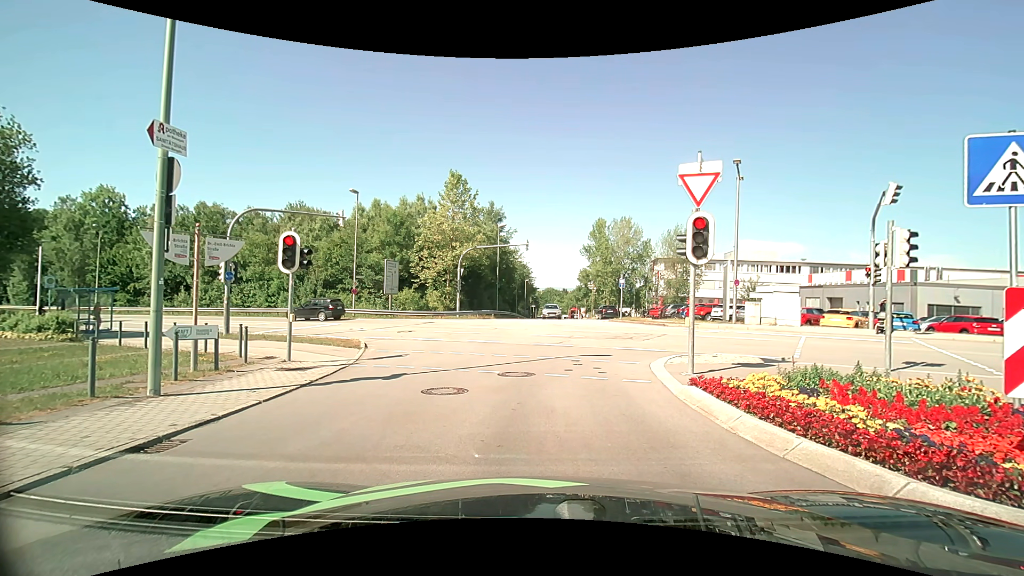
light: Day
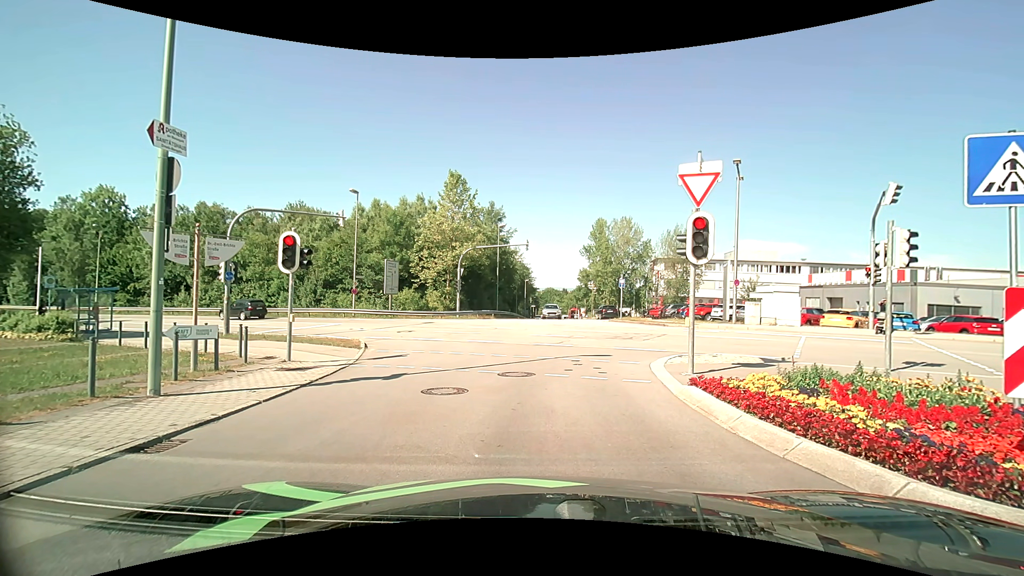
(0.0, 0.0) m; 0°
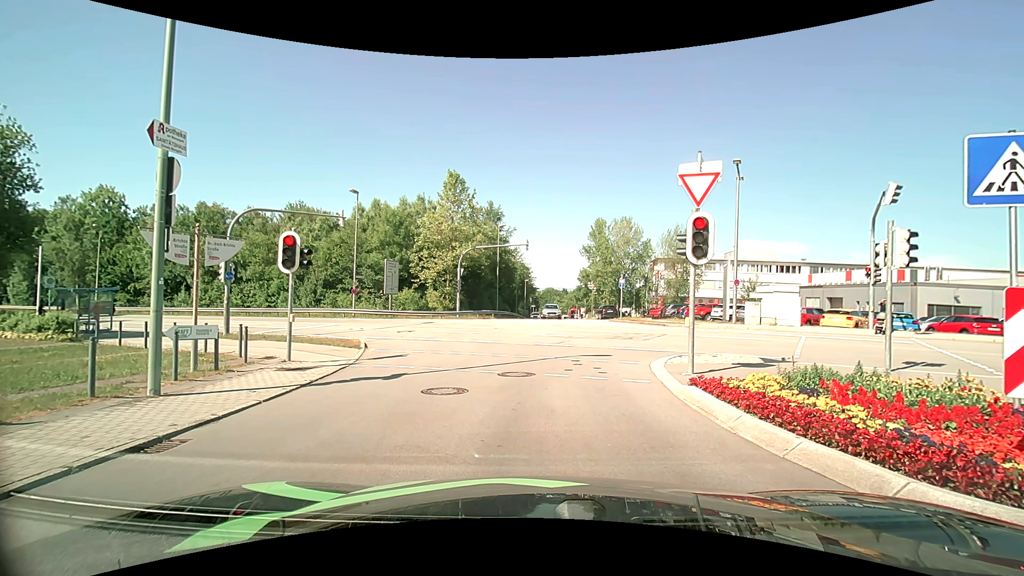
(0.0, 0.0) m; 0°
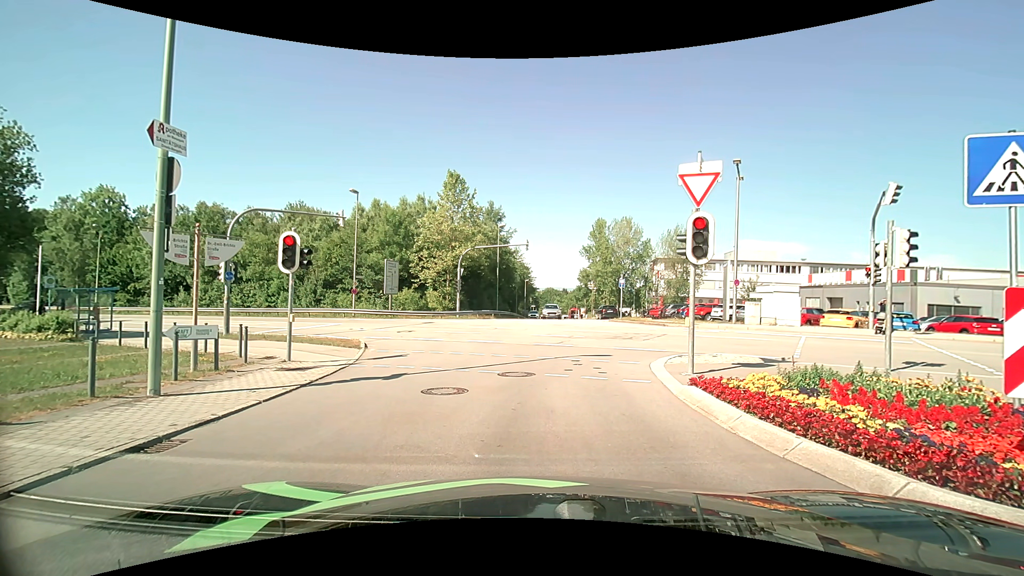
(0.0, 0.0) m; 0°
(0, +10) (-1, +20) (-4, +29) (-12, +36) (-20, +41) (-29, +45) (-39, +49) (-48, +53) (-57, +56) (-67, +59) m
